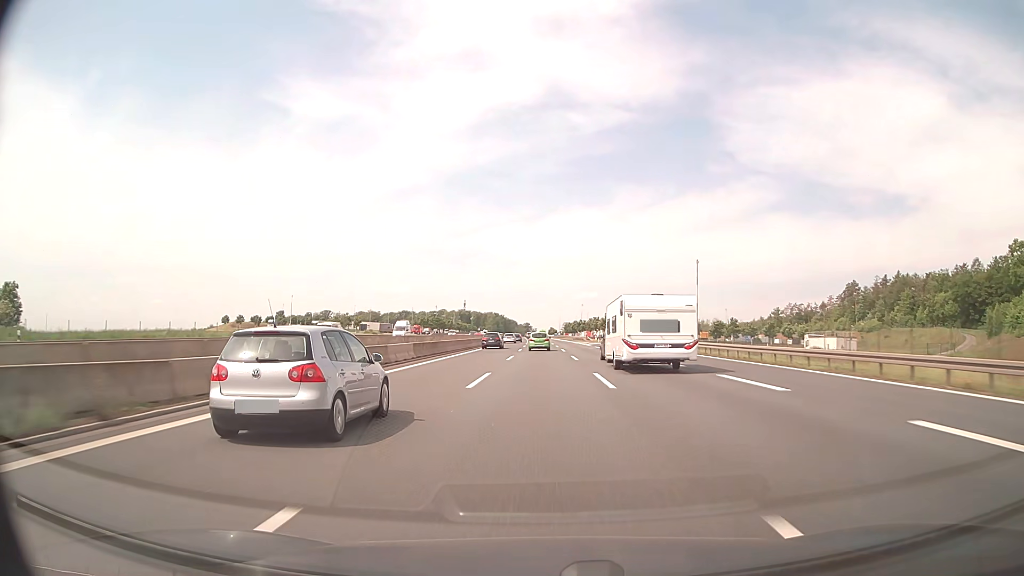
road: motorway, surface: asphalt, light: Day
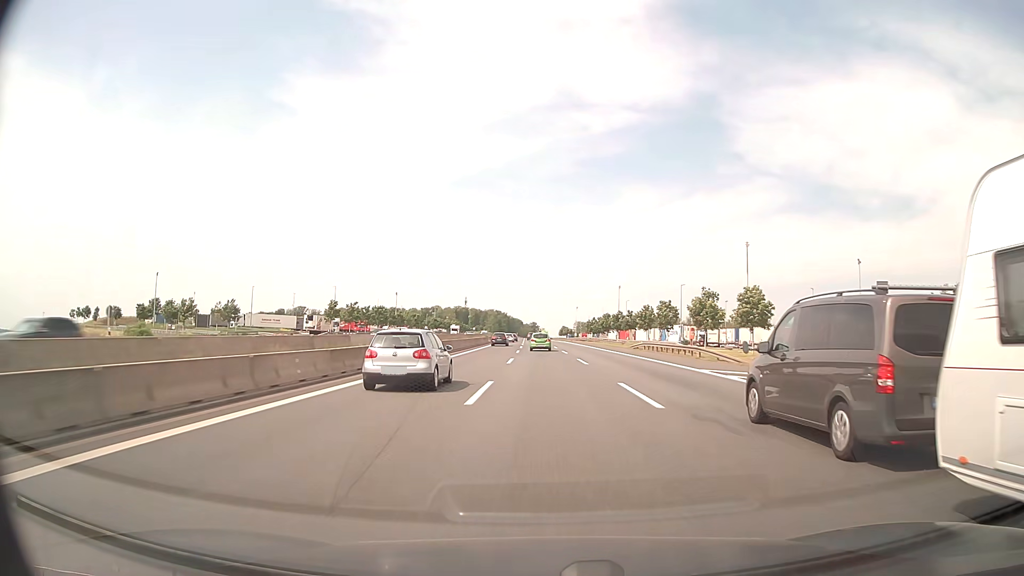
(-0.9, +94.0) m; -1°
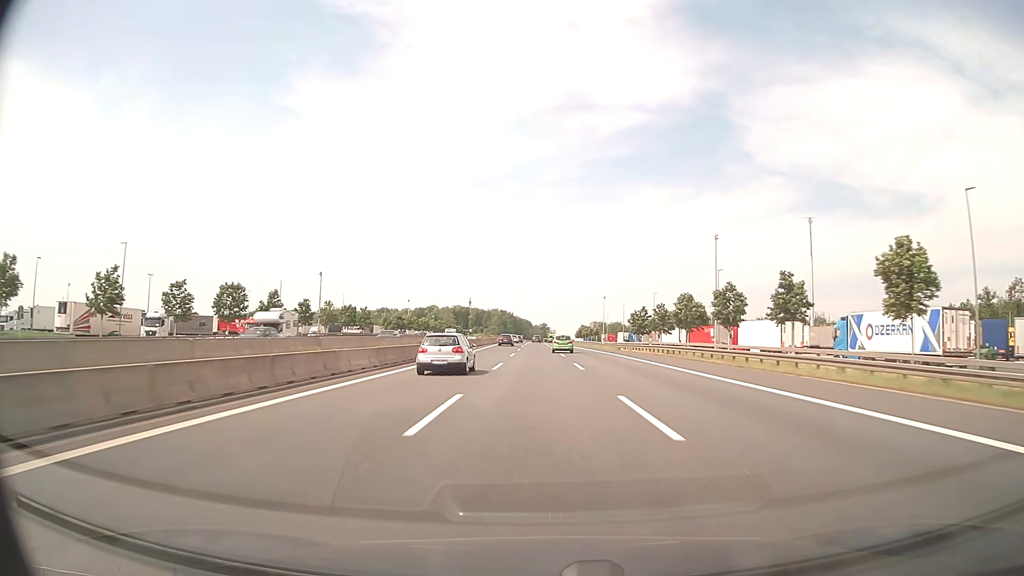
(-0.6, +76.1) m; -1°
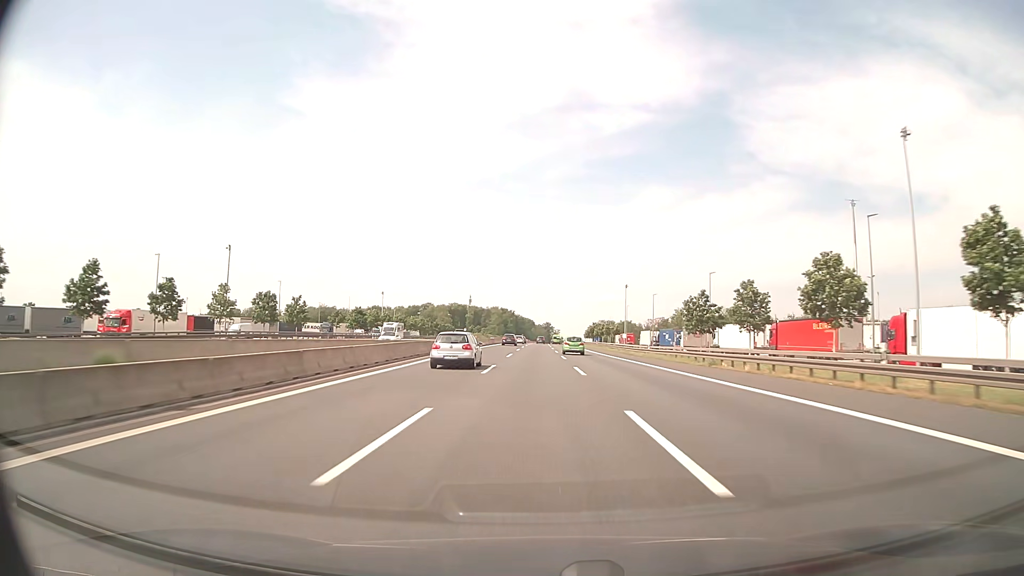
(-0.1, +39.4) m; 0°
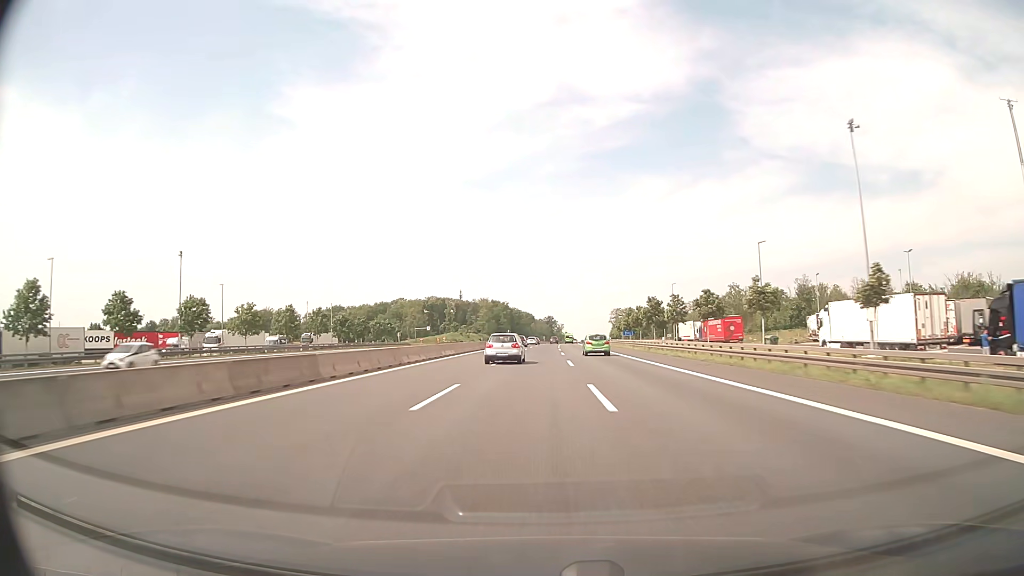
(-0.1, +102.1) m; 0°
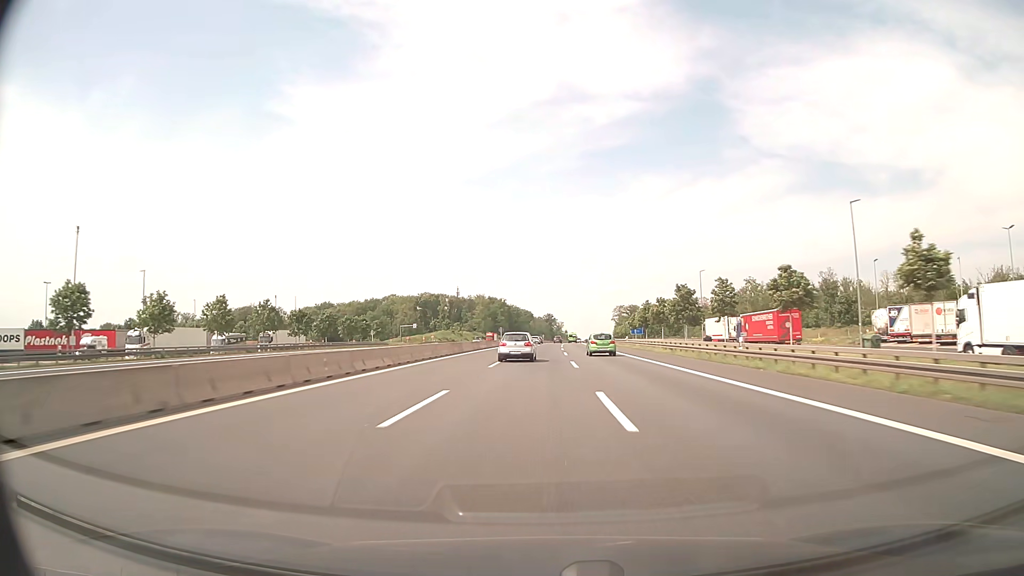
(0.0, +20.5) m; 0°
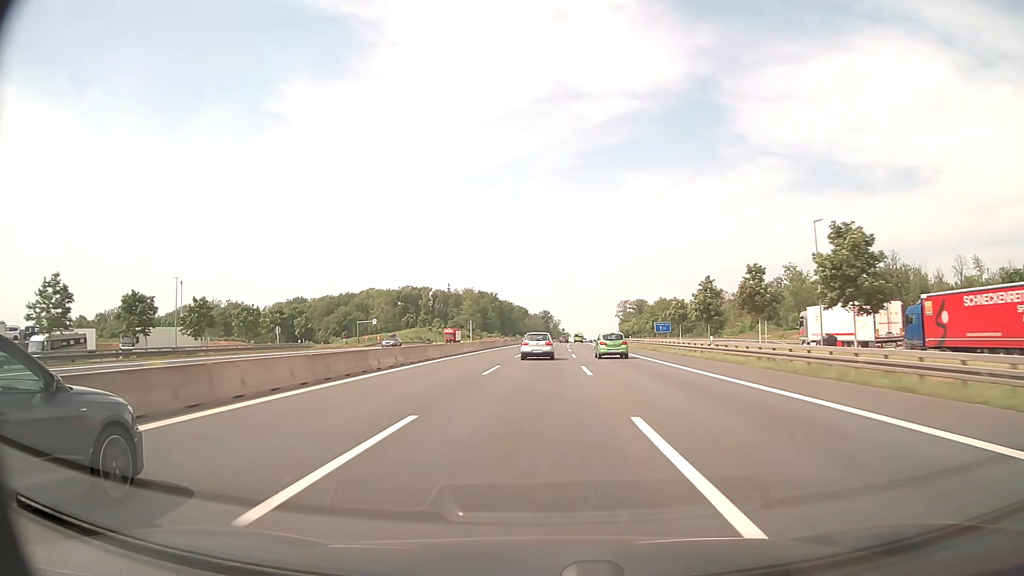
(+0.1, +41.0) m; 0°
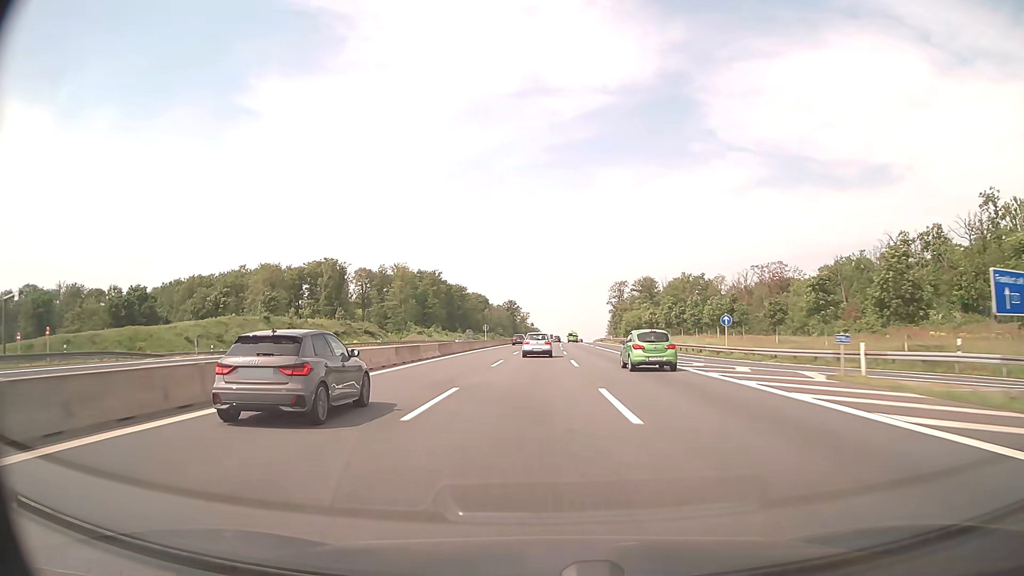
(+2.1, +102.0) m; +3°
(0, +10) (0, +20) (0, +30) (0, +40) (0, +50) (0, +60) (+1, +70) (+1, +80) (+1, +90) (+1, +100) m
